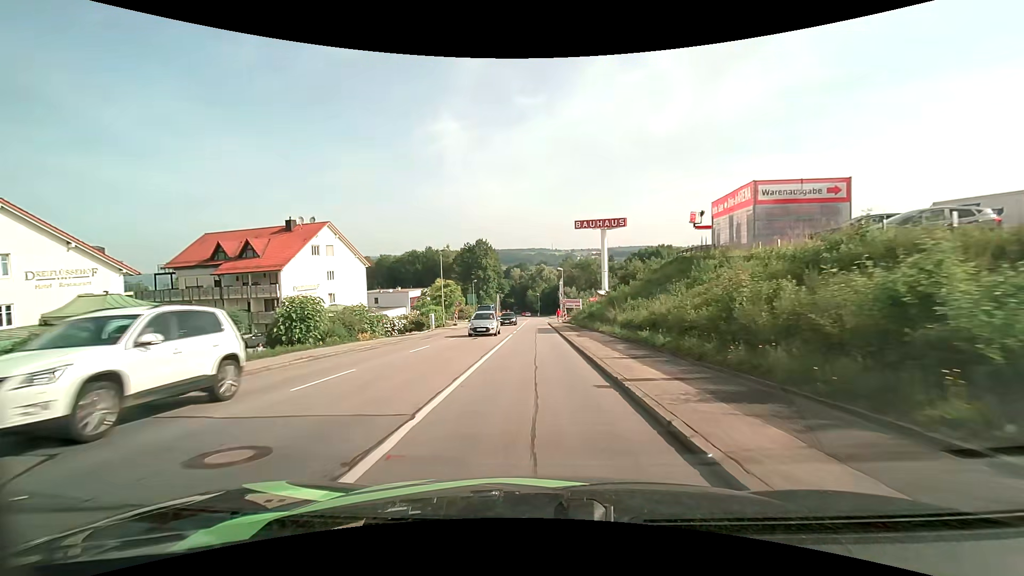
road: tertiary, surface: asphalt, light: Day
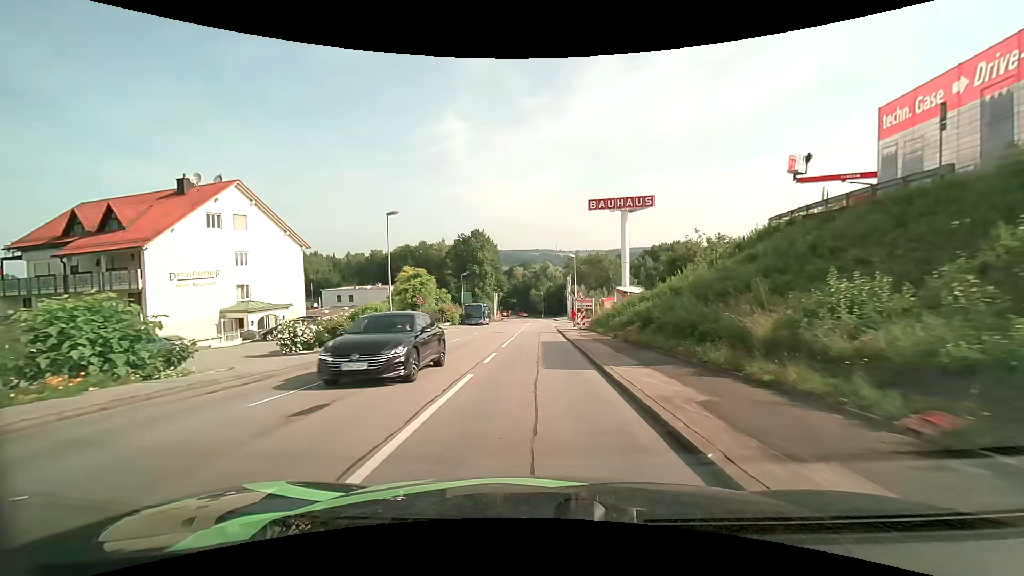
(0.0, +19.5) m; 0°
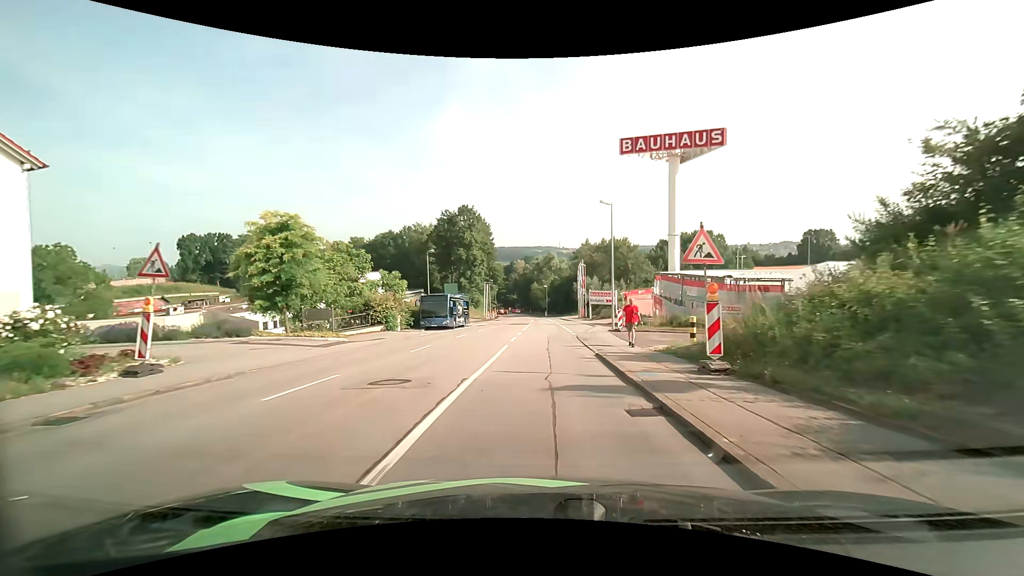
(-0.1, +27.2) m; 0°
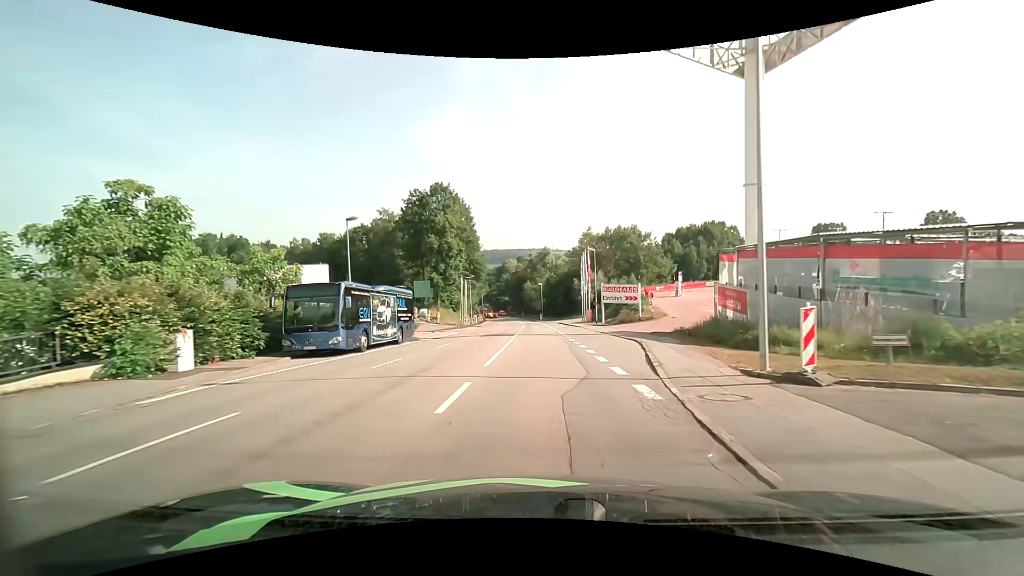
(+0.1, +21.5) m; +1°
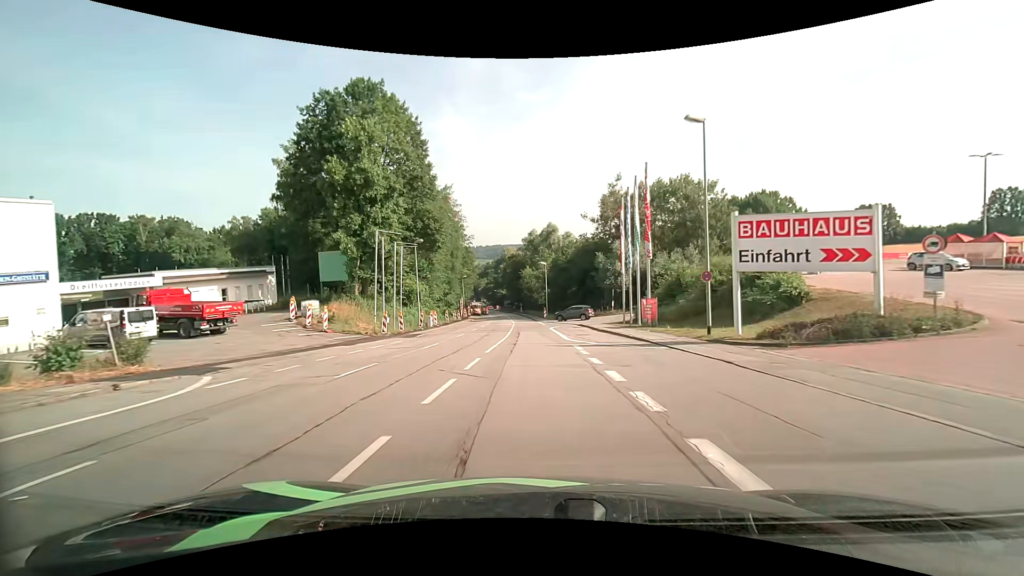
(0.0, +37.6) m; 0°
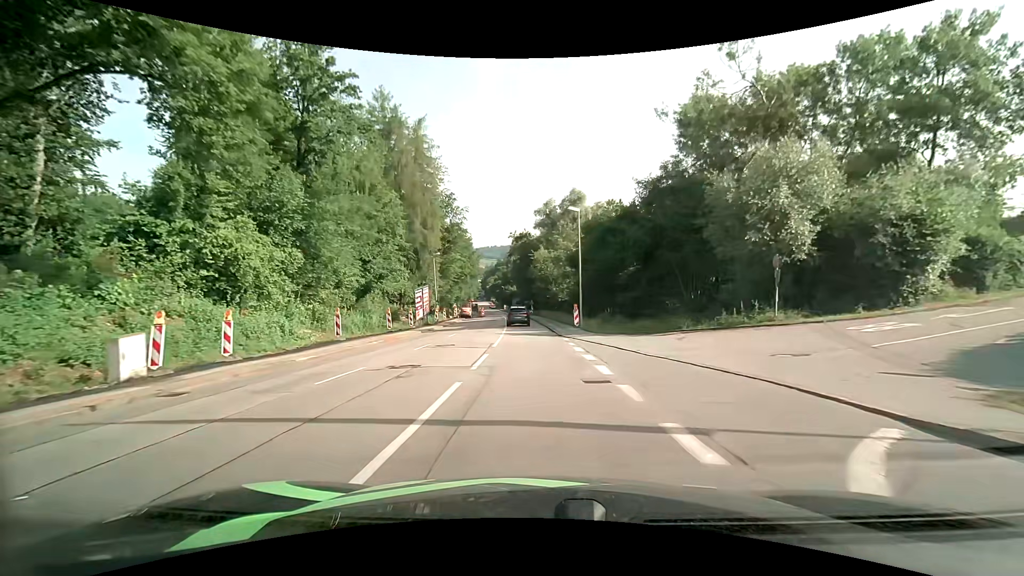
(-0.6, +37.9) m; -2°
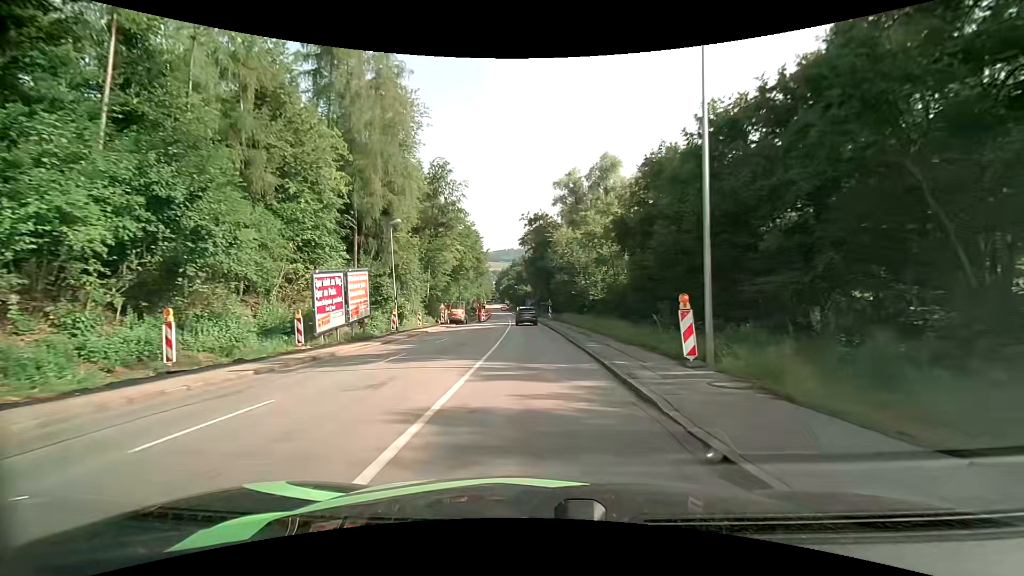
(-0.4, +22.7) m; -2°
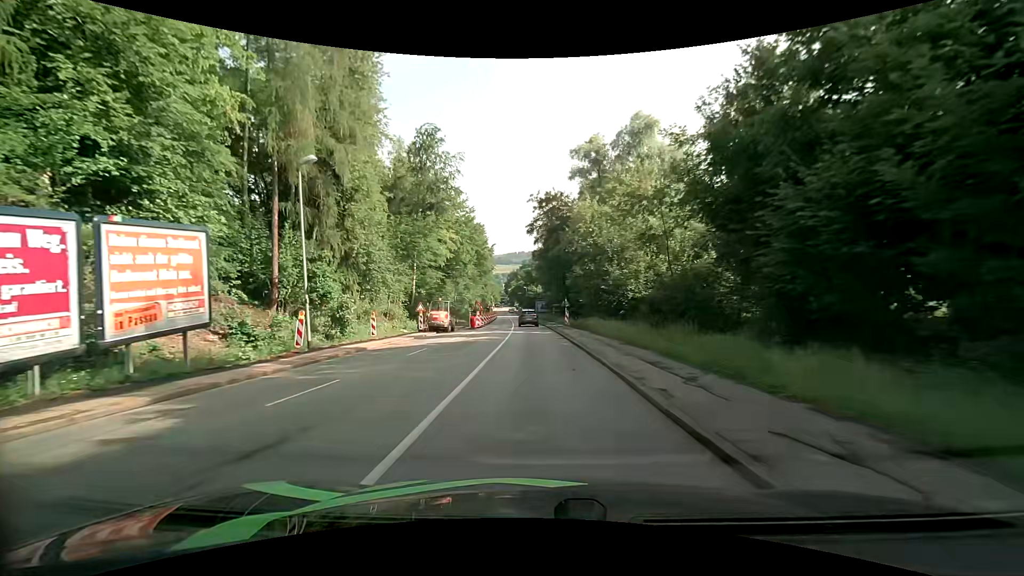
(-0.2, +15.4) m; -1°
(0, +10) (0, +20) (0, +30) (-1, +40) (-1, +50) (-2, +60) (-2, +70) (-3, +80) (-4, +90) (-5, +100) m
